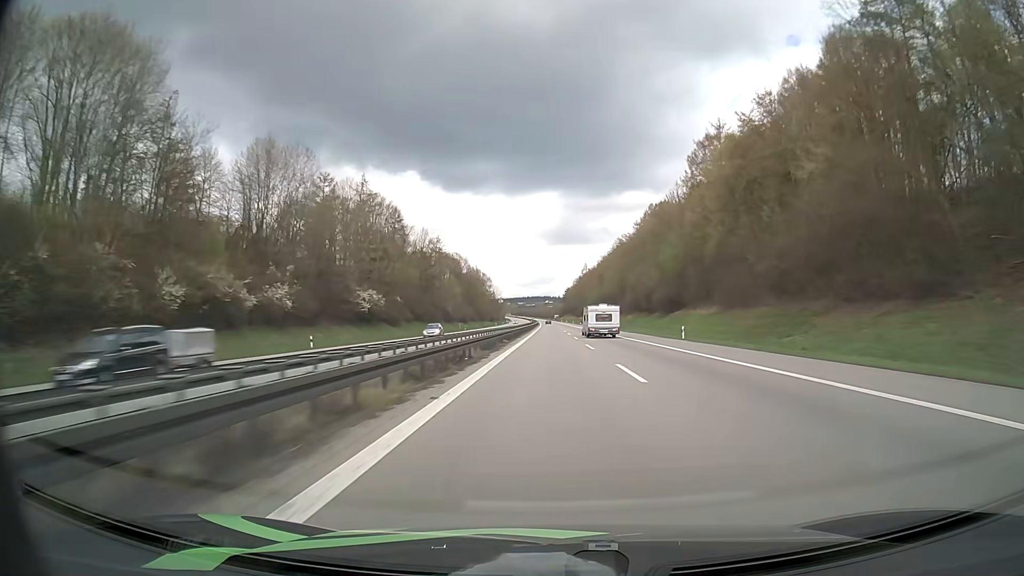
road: motorway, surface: asphalt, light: Day
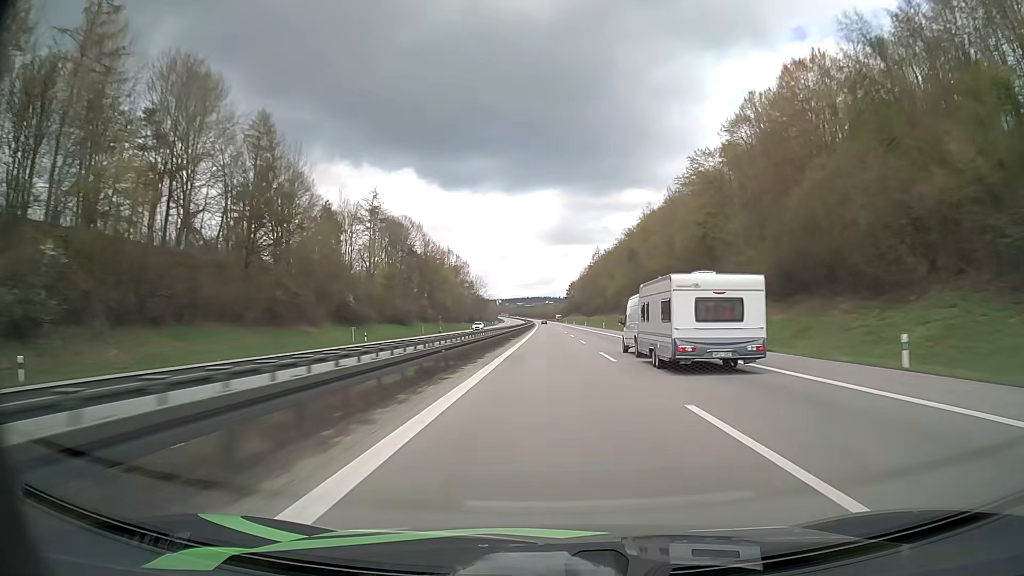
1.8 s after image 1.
(-0.1, +82.7) m; 0°
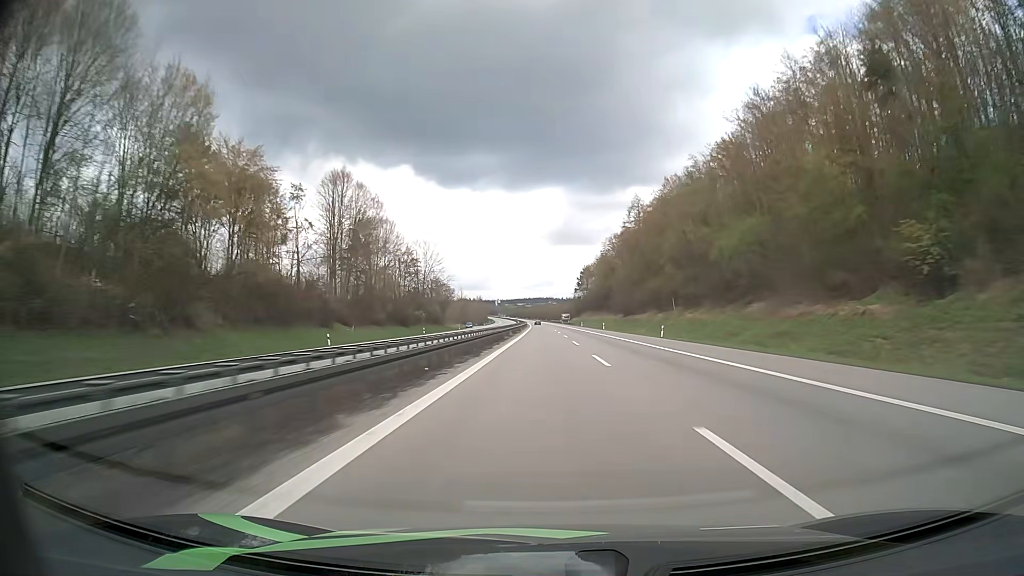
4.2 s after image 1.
(-0.2, +111.0) m; 0°
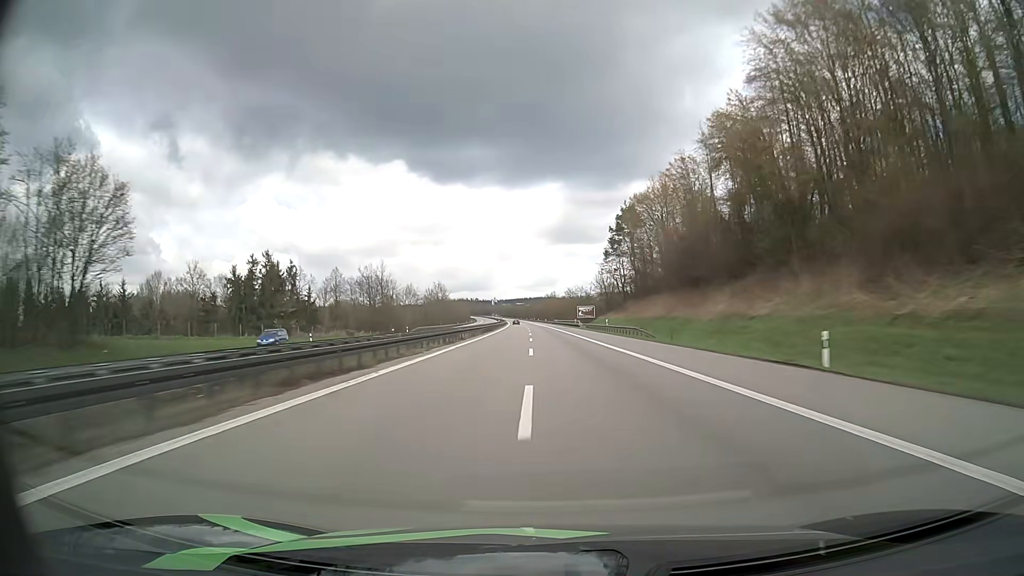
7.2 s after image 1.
(+0.3, +139.2) m; 0°
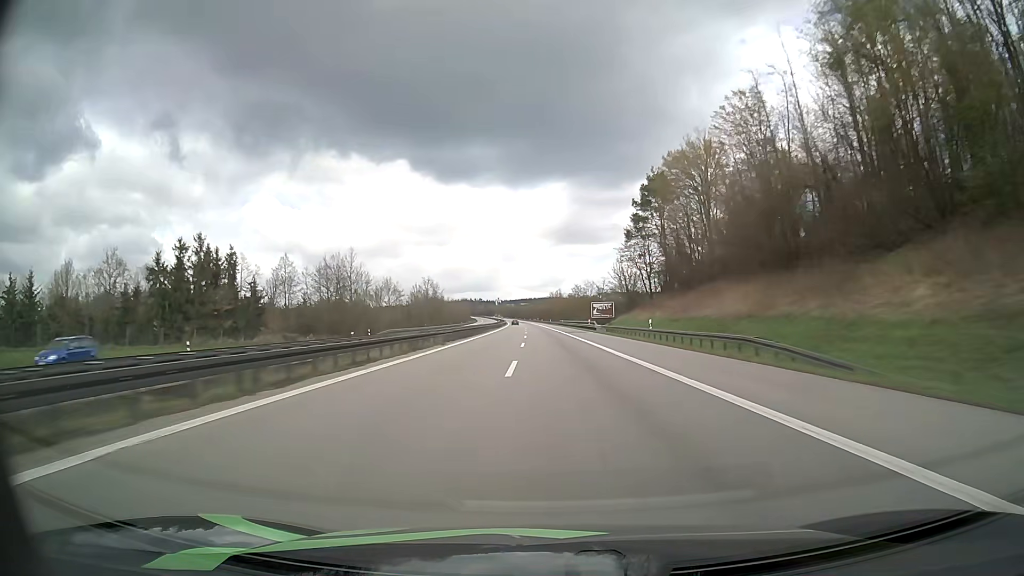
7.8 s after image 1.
(-0.1, +27.7) m; 0°
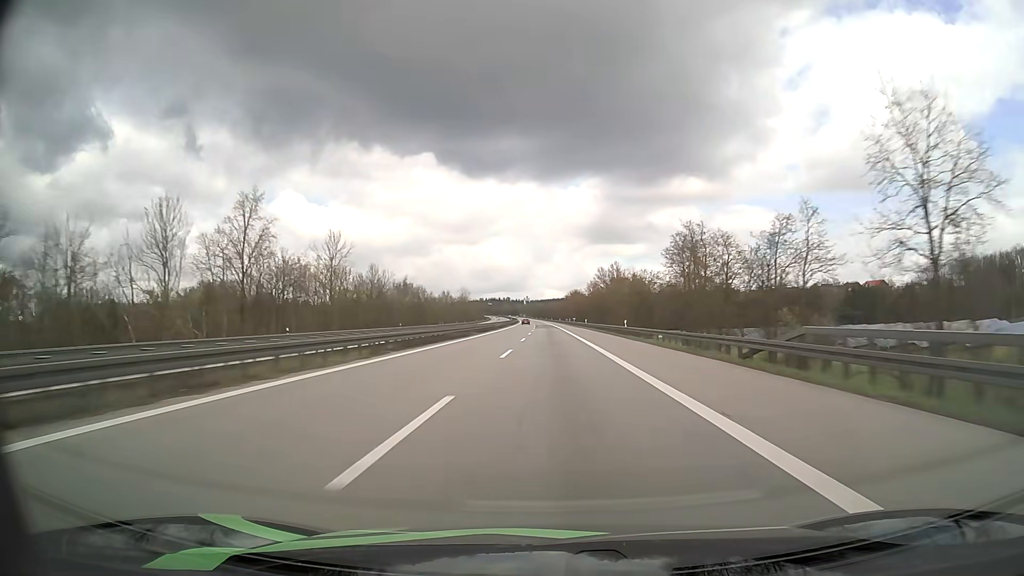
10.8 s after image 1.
(-3.3, +137.3) m; -3°
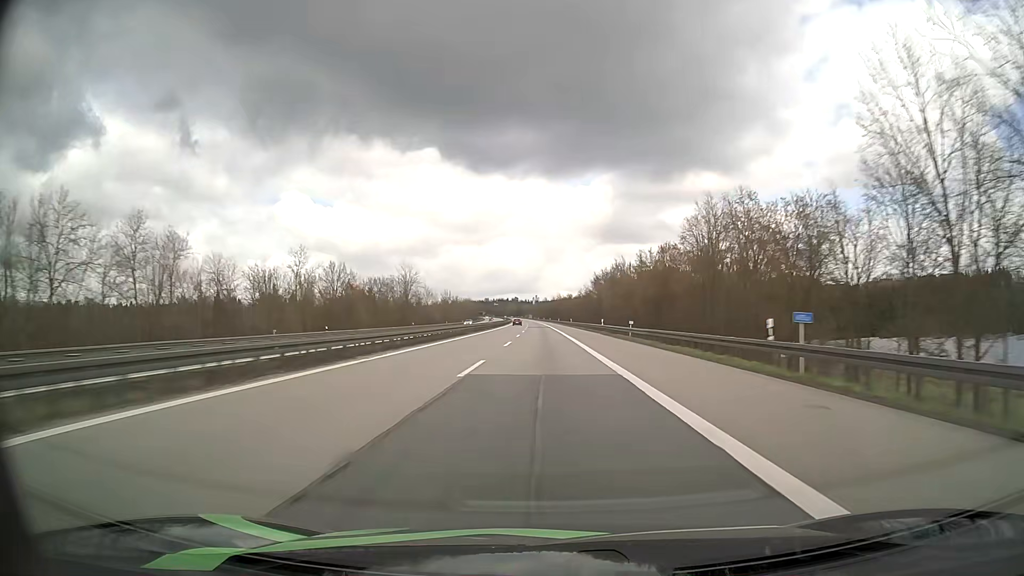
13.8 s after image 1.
(-1.1, +134.6) m; -1°
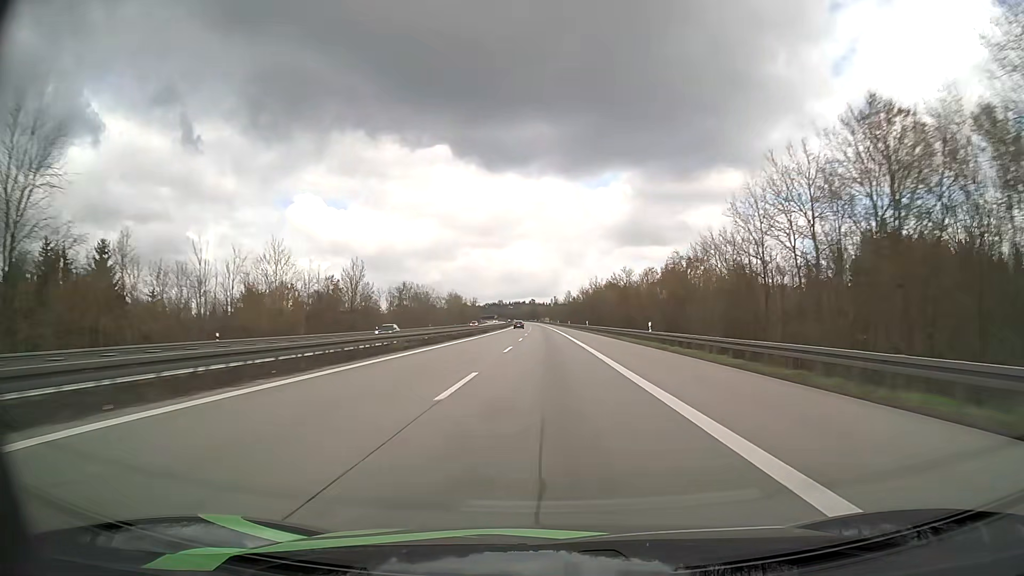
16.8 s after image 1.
(-2.4, +131.0) m; -2°
(0, +10) (0, +20) (0, +30) (0, +40) (0, +50) (0, +60) (0, +70) (0, +80) (0, +90) (0, +100) m
